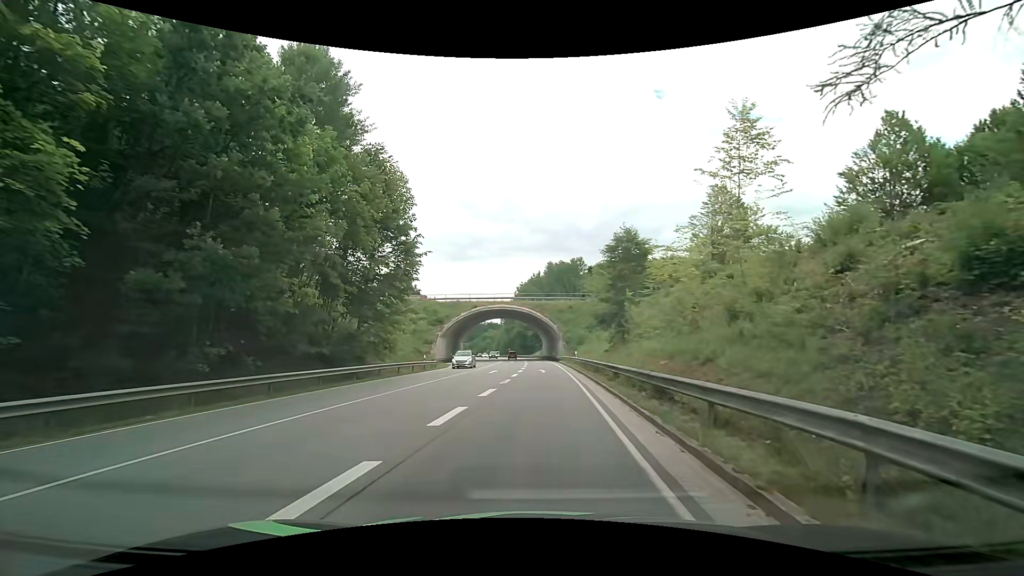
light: Day
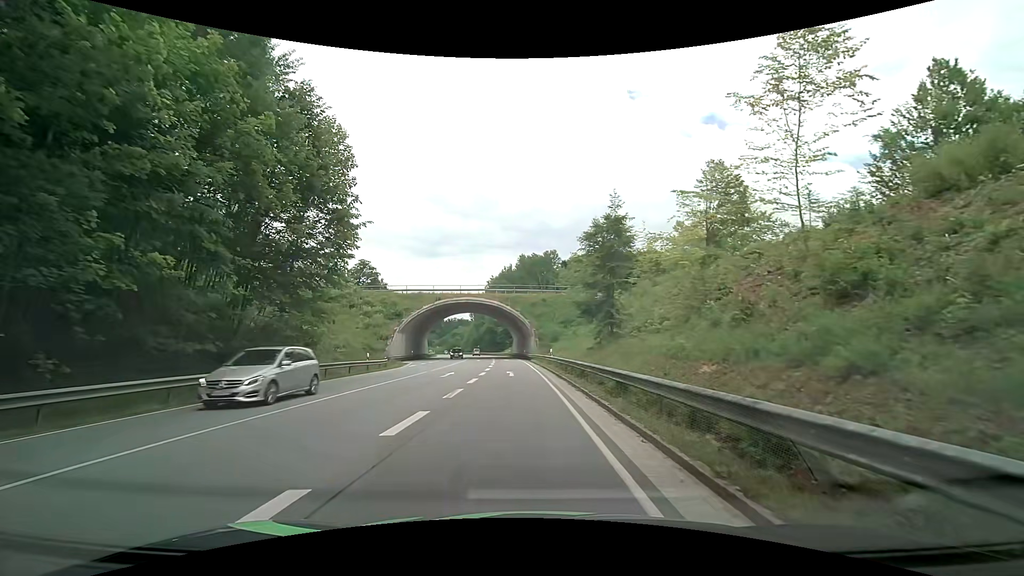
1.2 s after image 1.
(+0.3, +7.4) m; +4°
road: primary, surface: asphalt
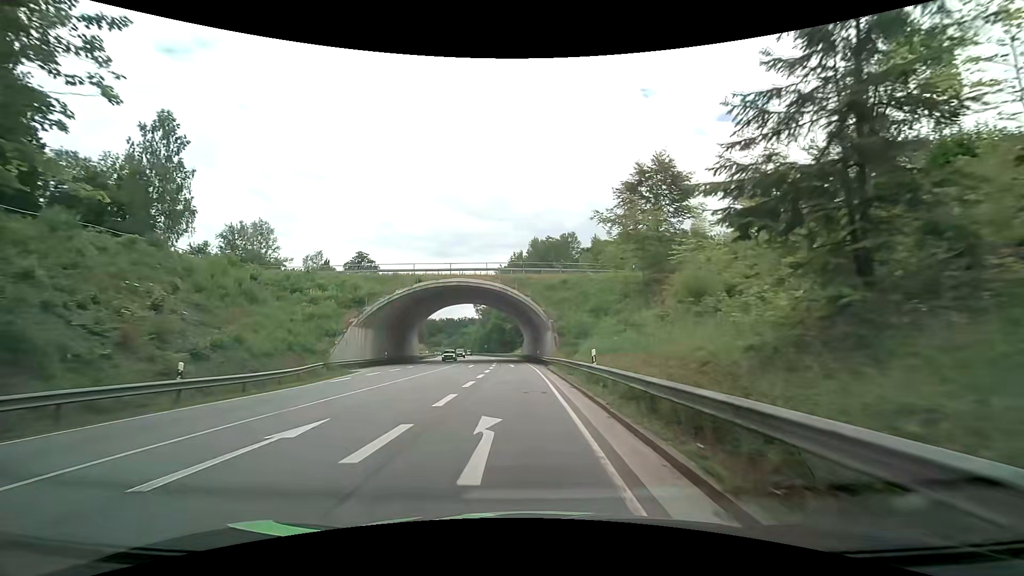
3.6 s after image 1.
(-0.2, +20.4) m; -2°
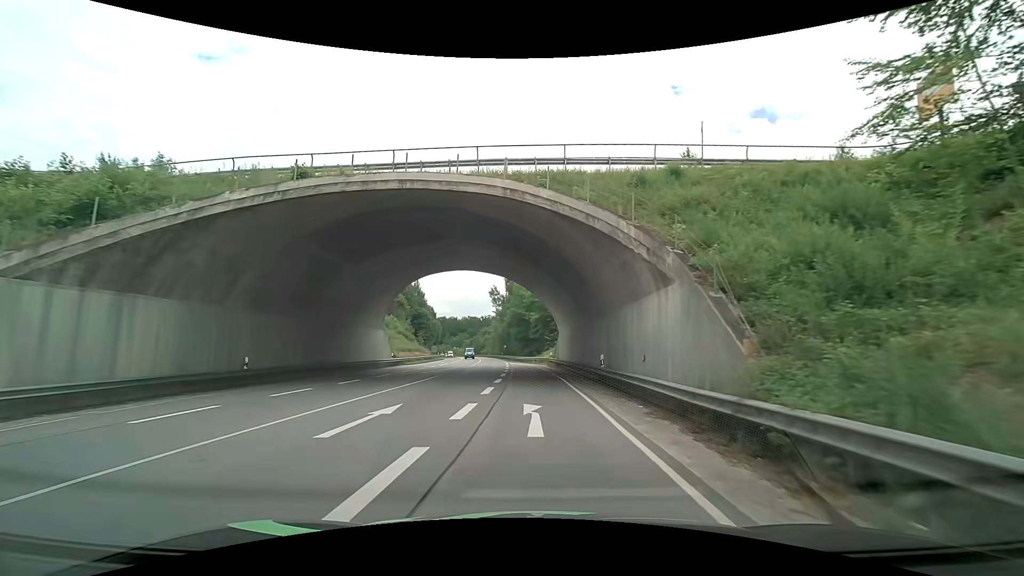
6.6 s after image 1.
(-0.8, +32.3) m; -3°
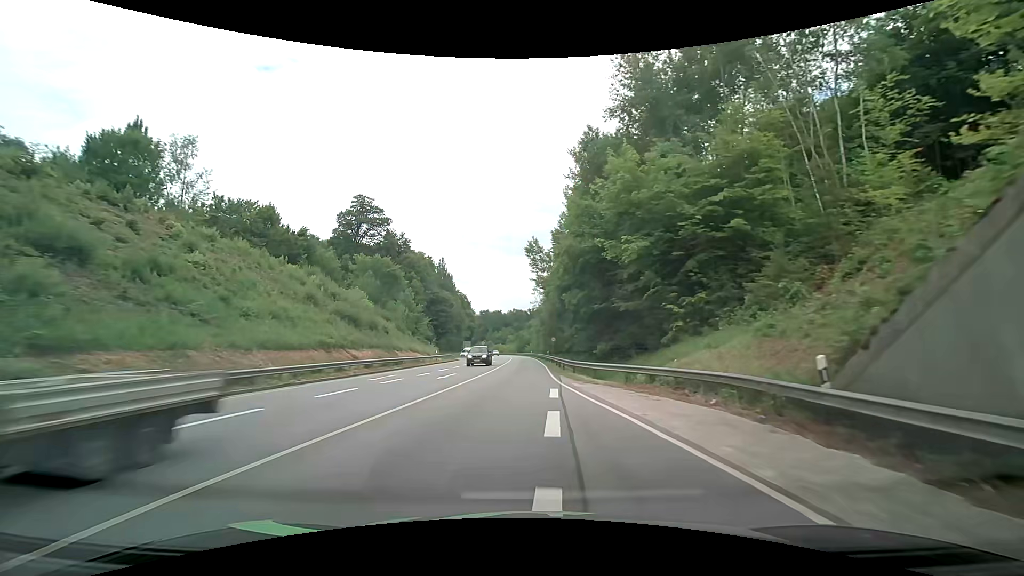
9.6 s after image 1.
(-1.7, +45.1) m; -4°
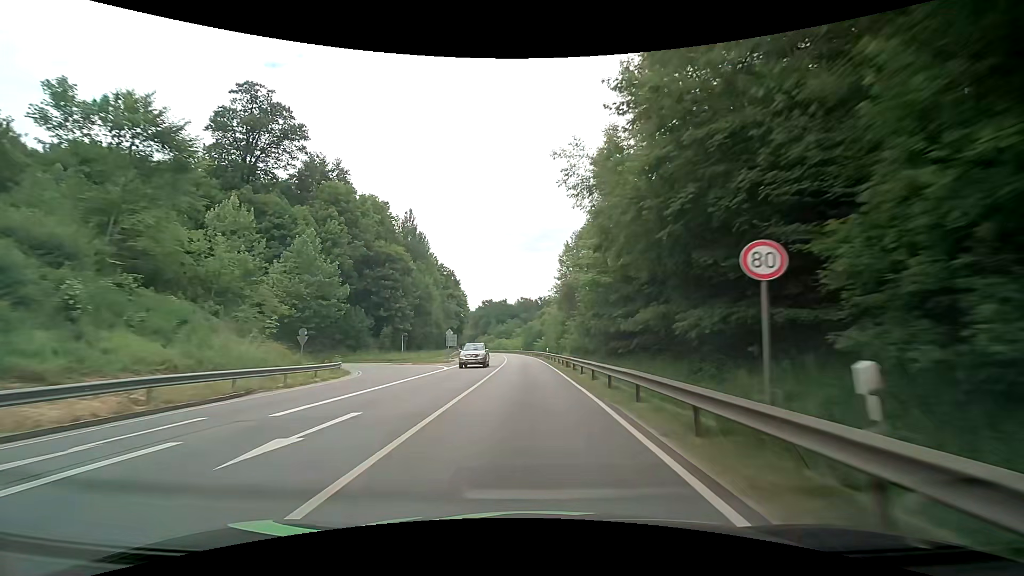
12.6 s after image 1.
(-2.1, +53.2) m; -3°
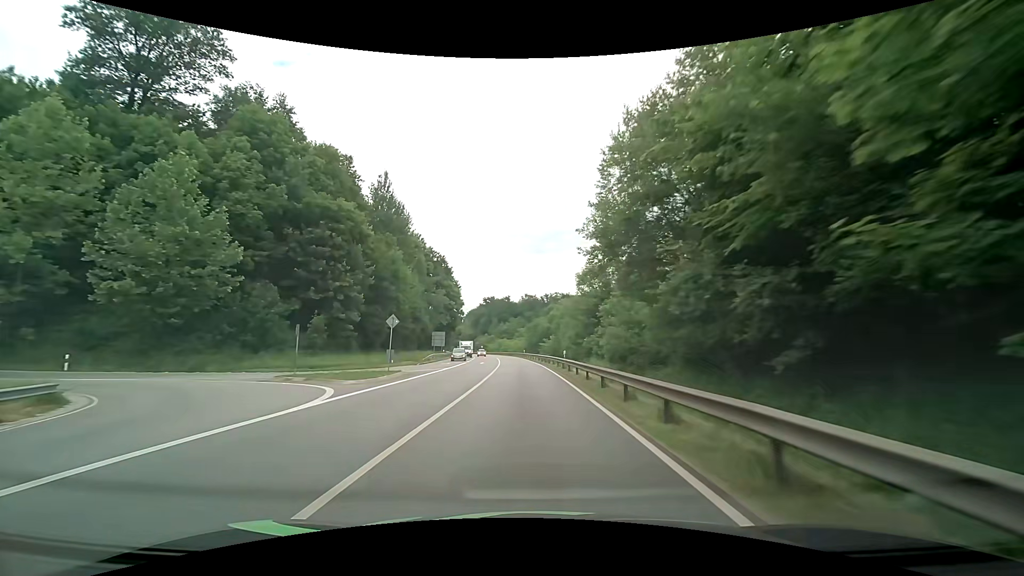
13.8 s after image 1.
(0.0, +22.7) m; 0°
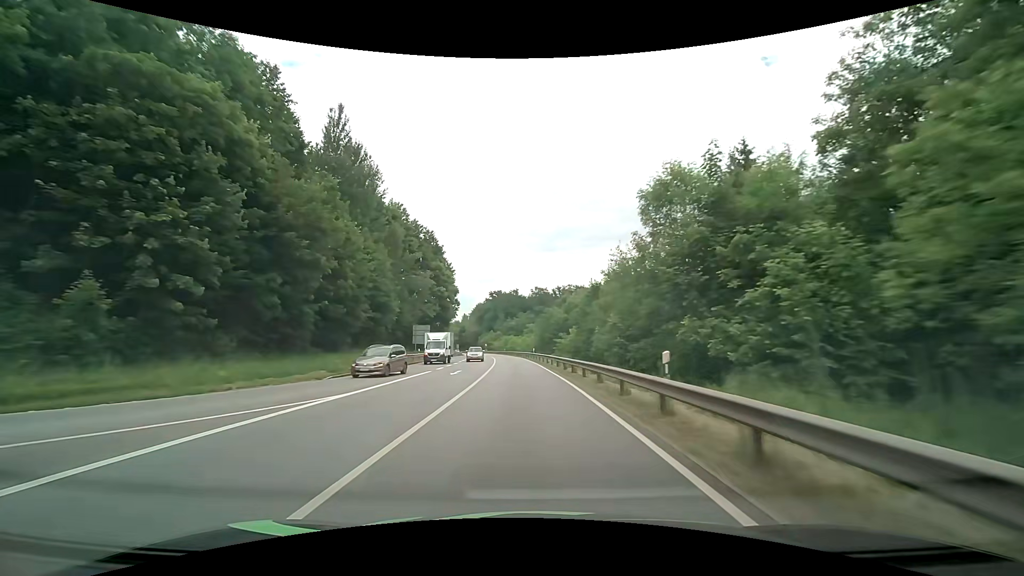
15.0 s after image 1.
(-0.3, +23.7) m; -1°
(0, +10) (0, +20) (0, +30) (-1, +40) (-1, +50) (-2, +60) (-3, +70) (-4, +80) (-6, +90) (-7, +100) m
